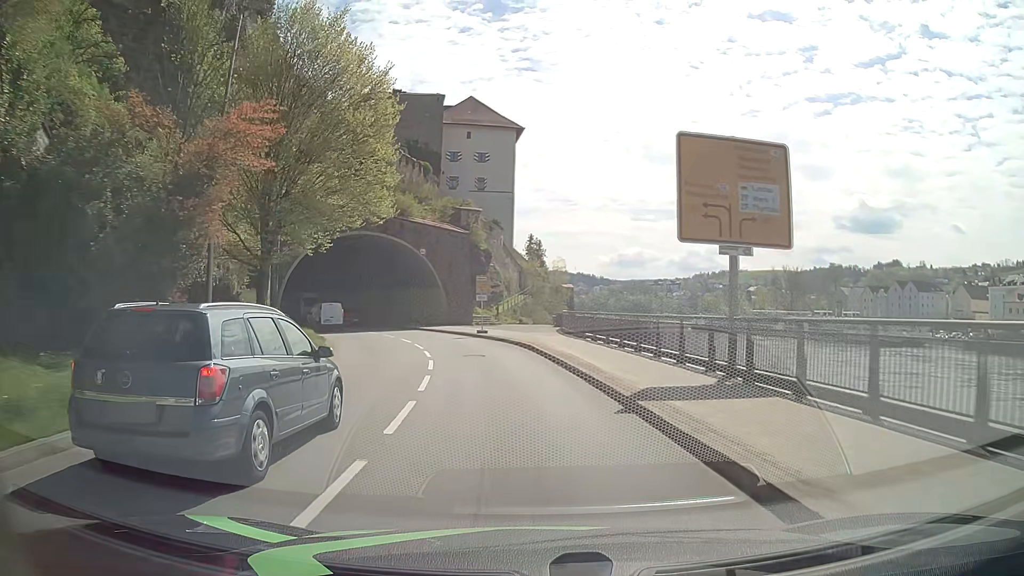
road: primary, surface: asphalt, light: Day
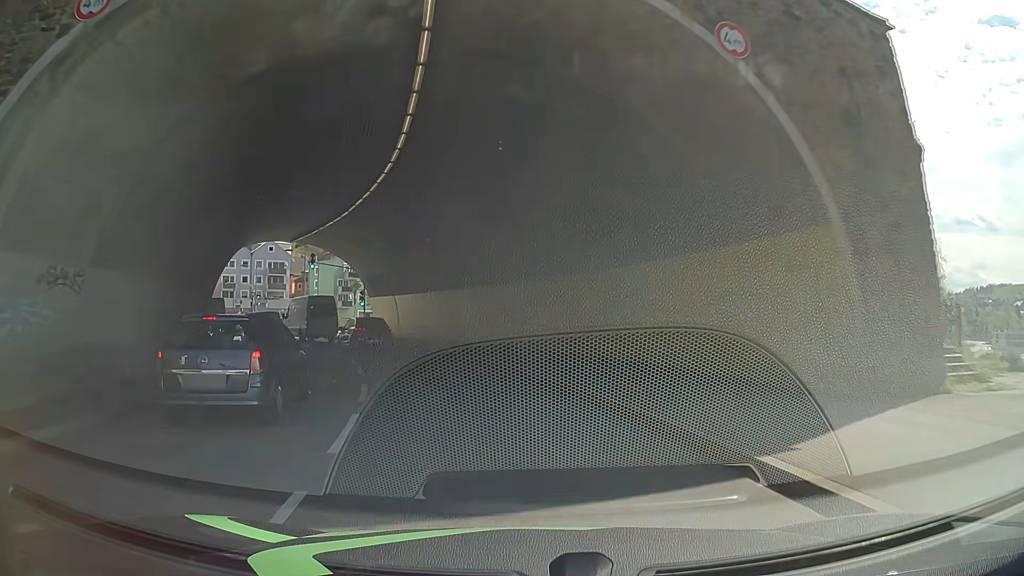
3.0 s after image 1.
(-6.2, +36.9) m; -23°
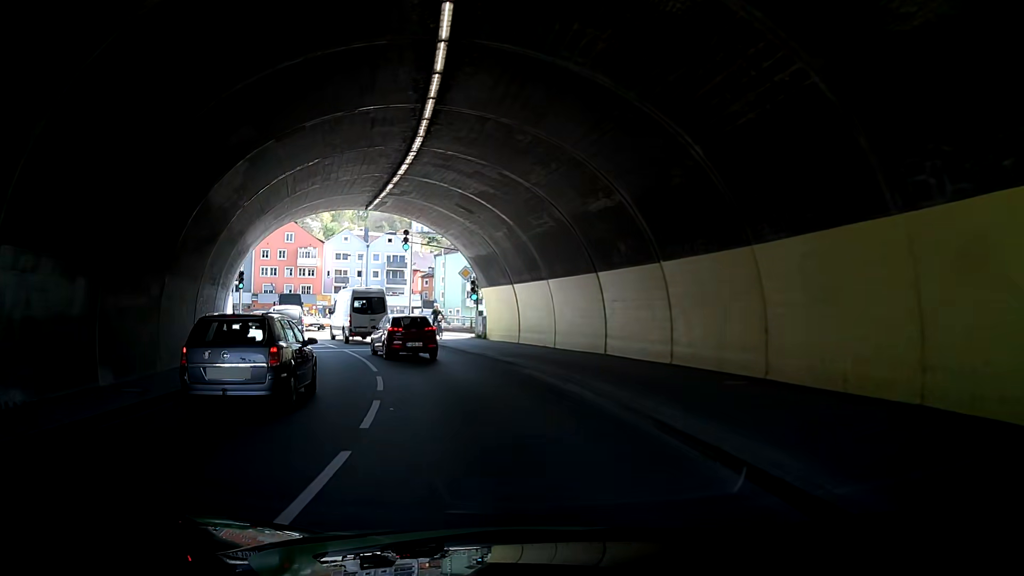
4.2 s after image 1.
(-1.5, +12.2) m; -13°
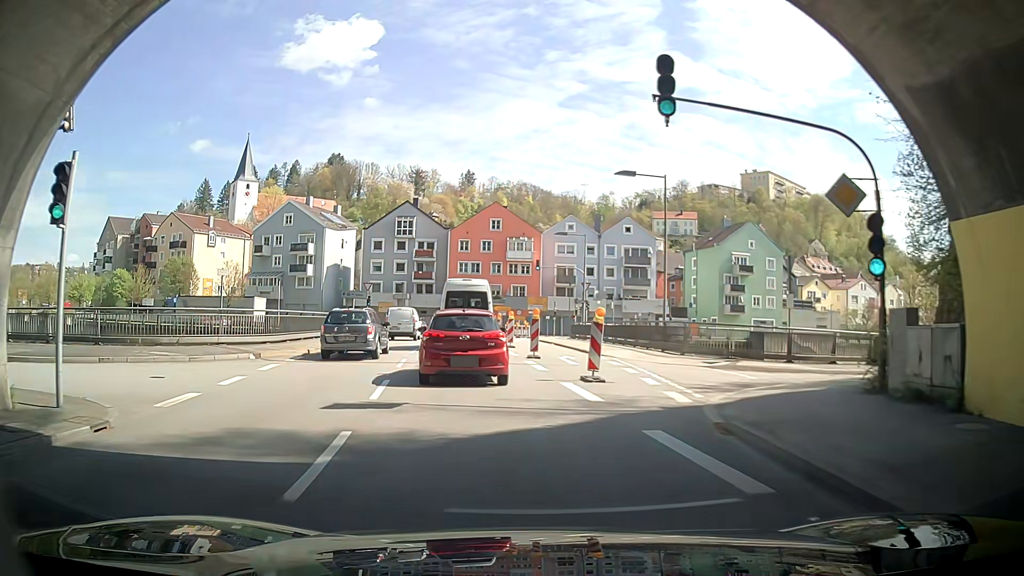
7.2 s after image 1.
(-1.3, +24.5) m; -10°
(-2, +10) (-5, +19) (-8, +29) (-11, +38) (-14, +48) (-17, +57) (-23, +65) (-32, +69) (-42, +69) (-52, +69) m
